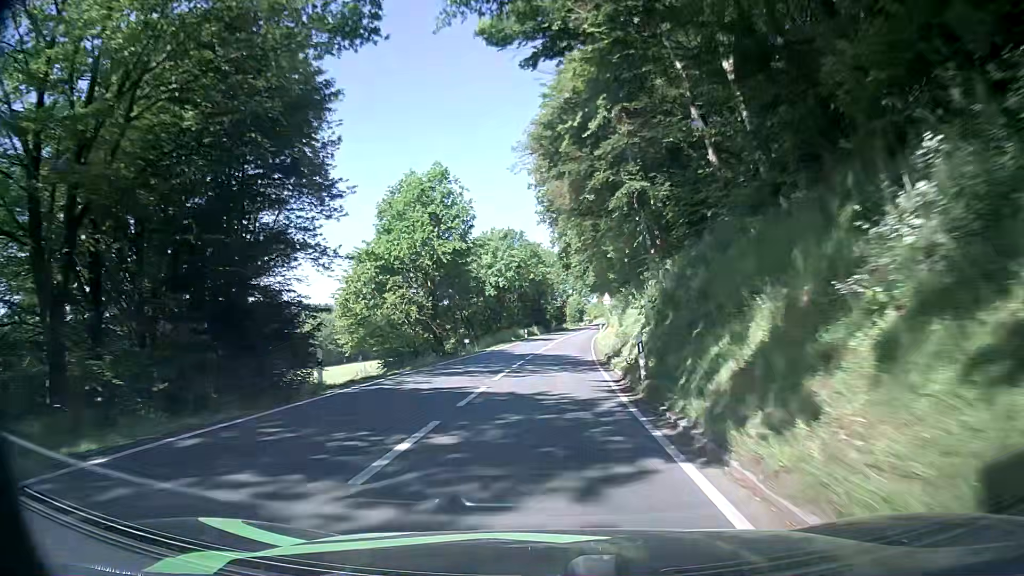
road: secondary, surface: asphalt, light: Day
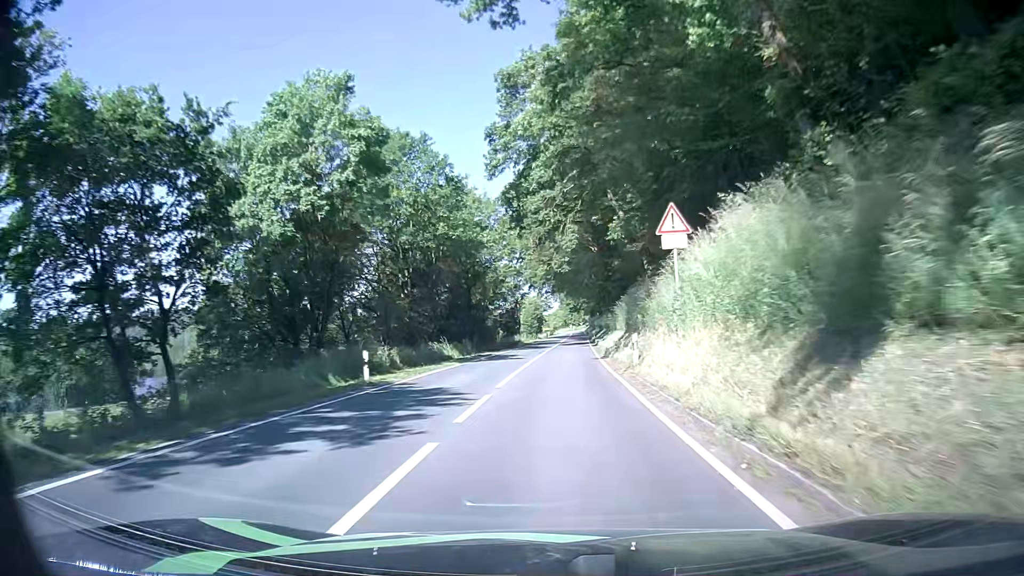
(+1.2, +49.9) m; +4°
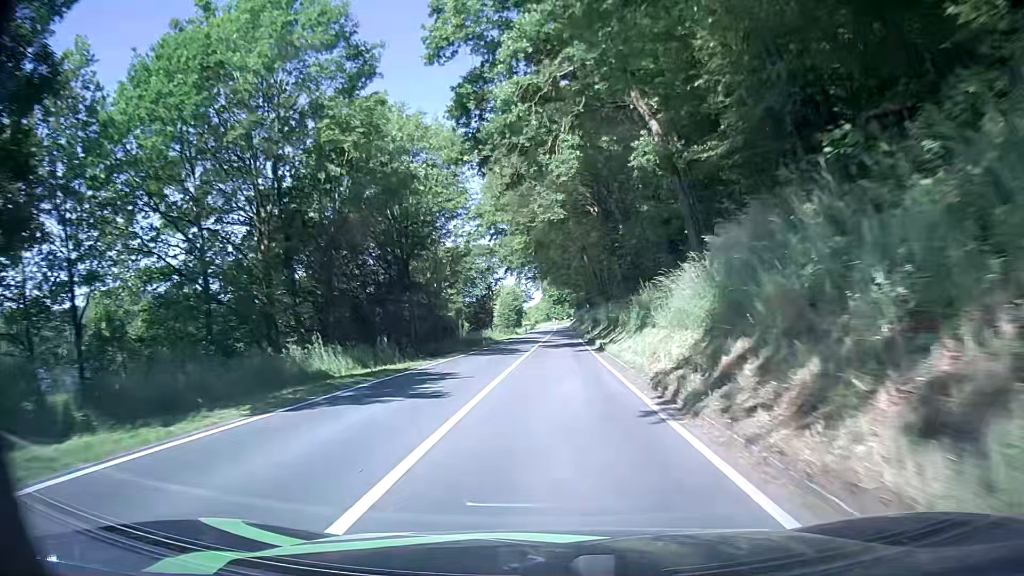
(+0.1, +20.3) m; +2°
